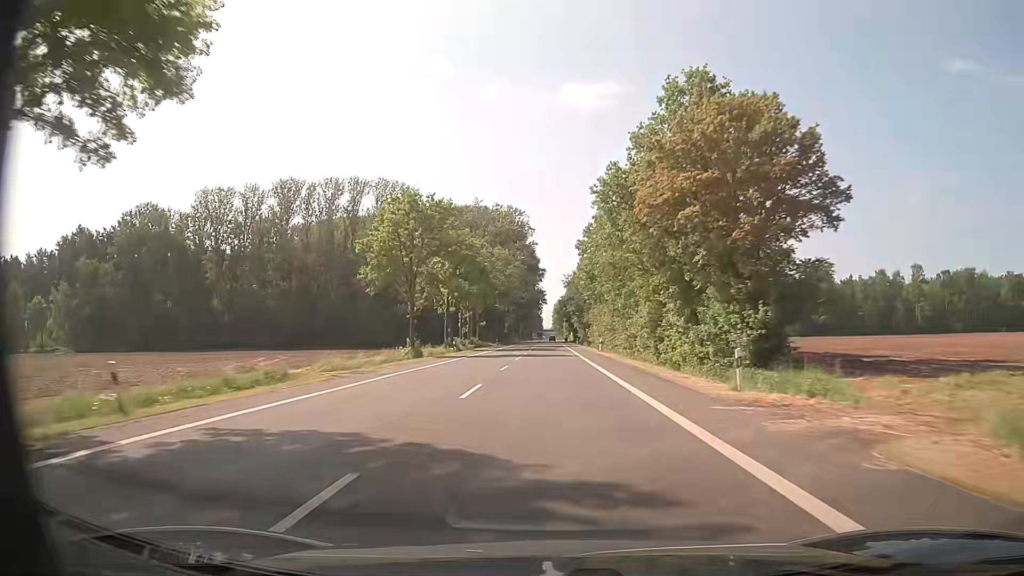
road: primary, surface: asphalt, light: Day
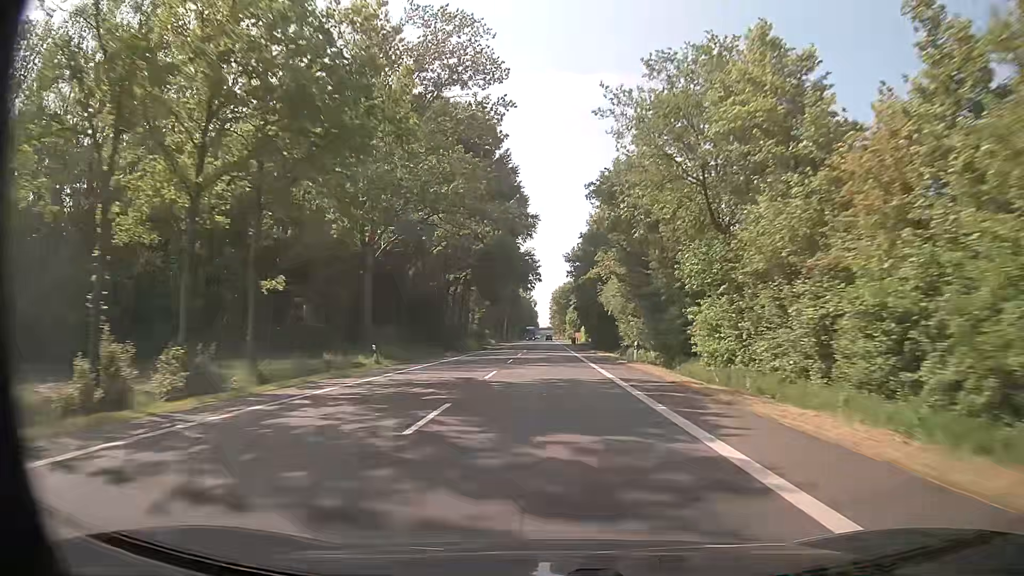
(0.0, +77.8) m; 0°
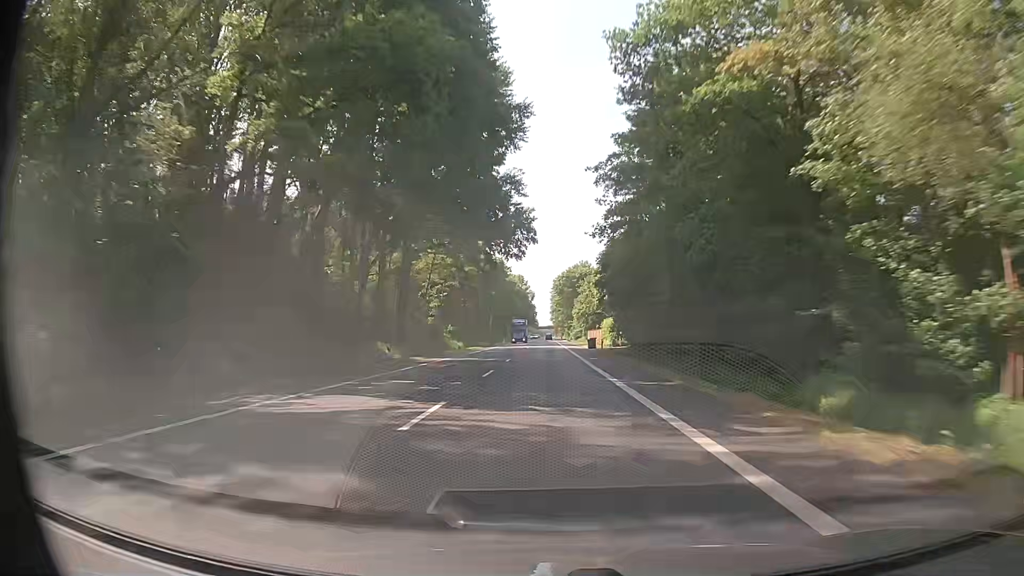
(-0.2, +47.9) m; 0°
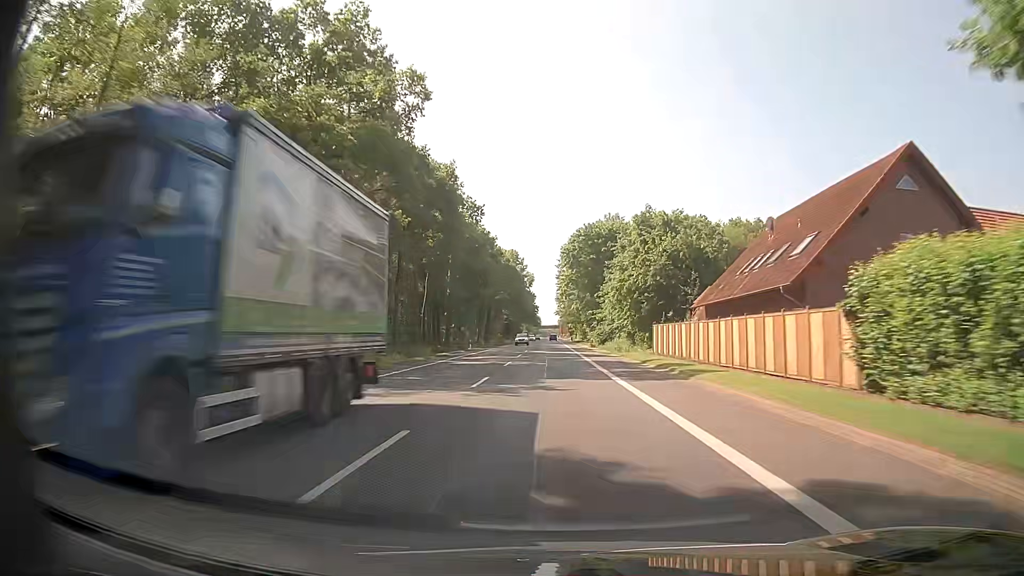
(-0.3, +64.4) m; -1°
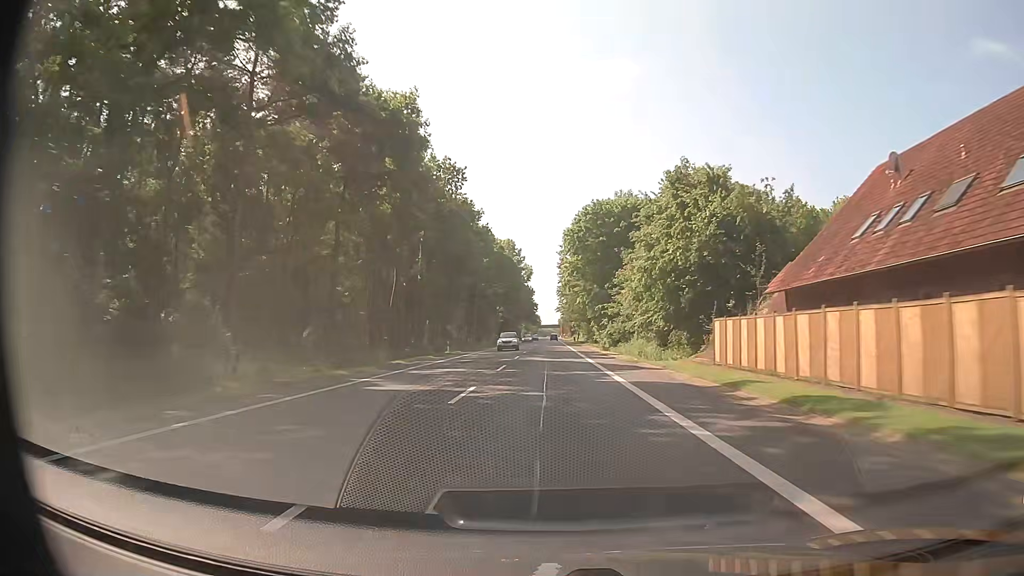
(+0.1, +16.2) m; 0°
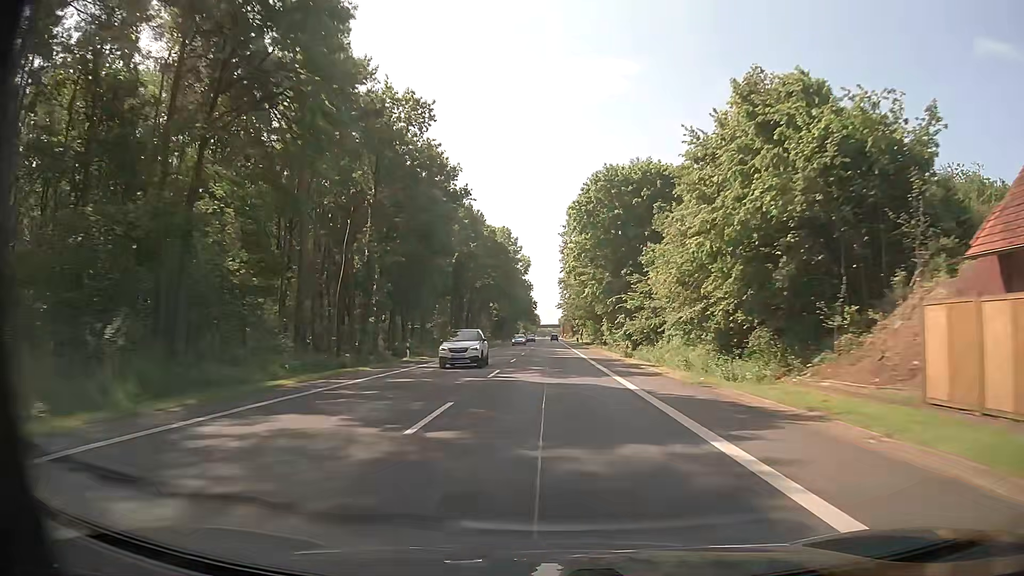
(0.0, +16.2) m; 0°
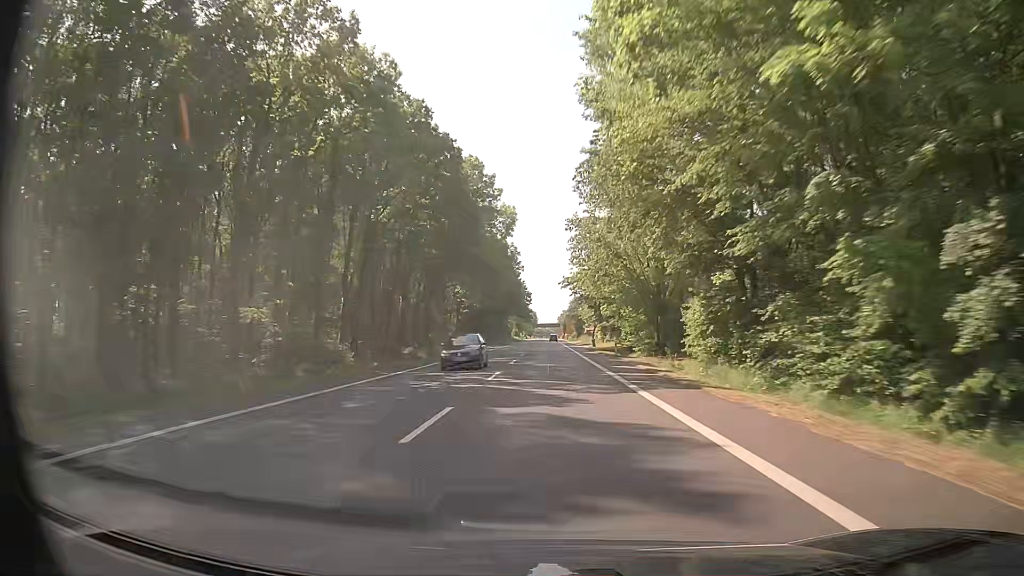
(+0.2, +48.7) m; 0°
(0, +10) (0, +20) (0, +30) (0, +40) (0, +50) (0, +60) (0, +70) (0, +80) (0, +90) (0, +100) m
